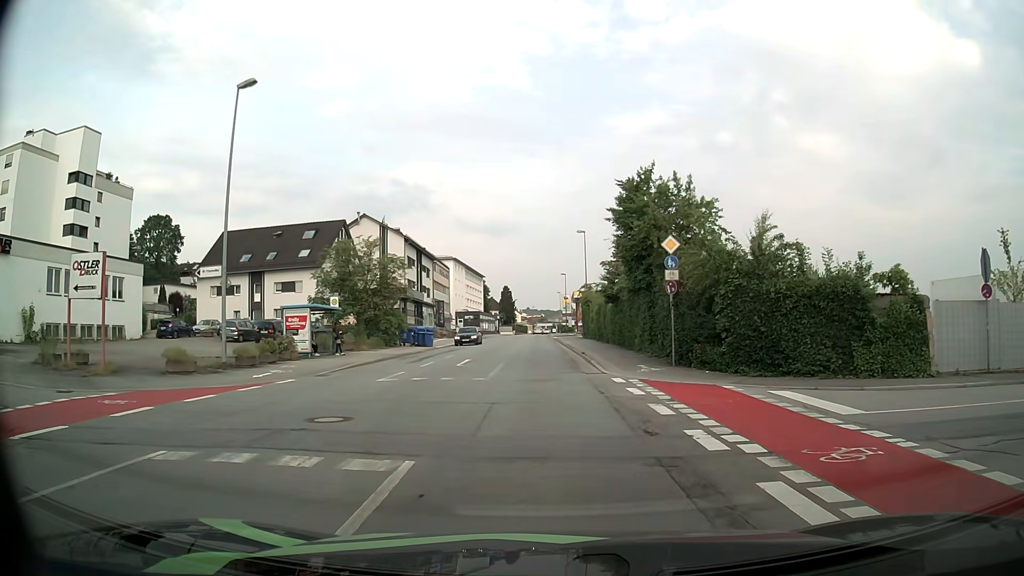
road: tertiary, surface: asphalt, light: Day
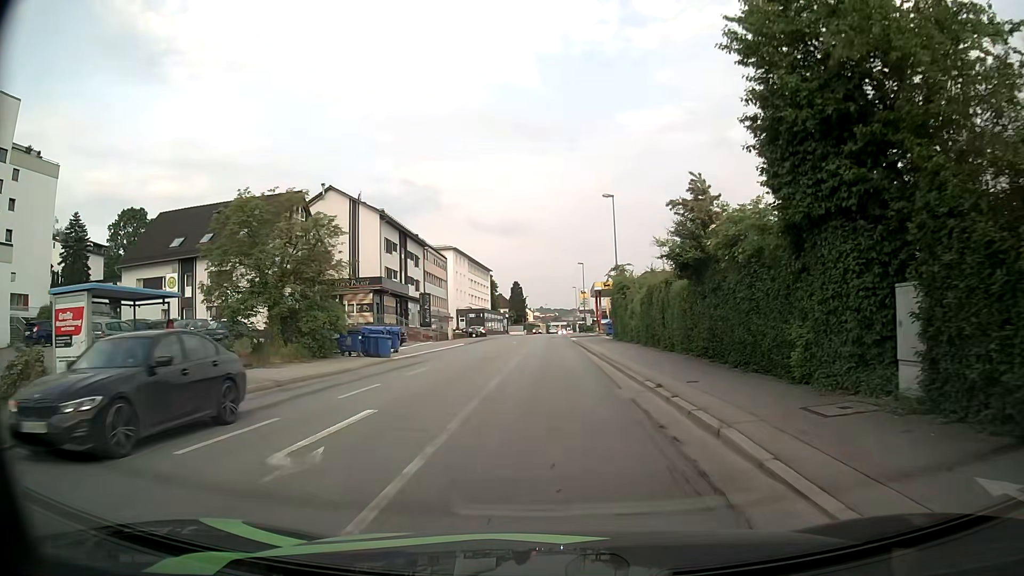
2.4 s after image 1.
(-0.2, +17.5) m; 0°
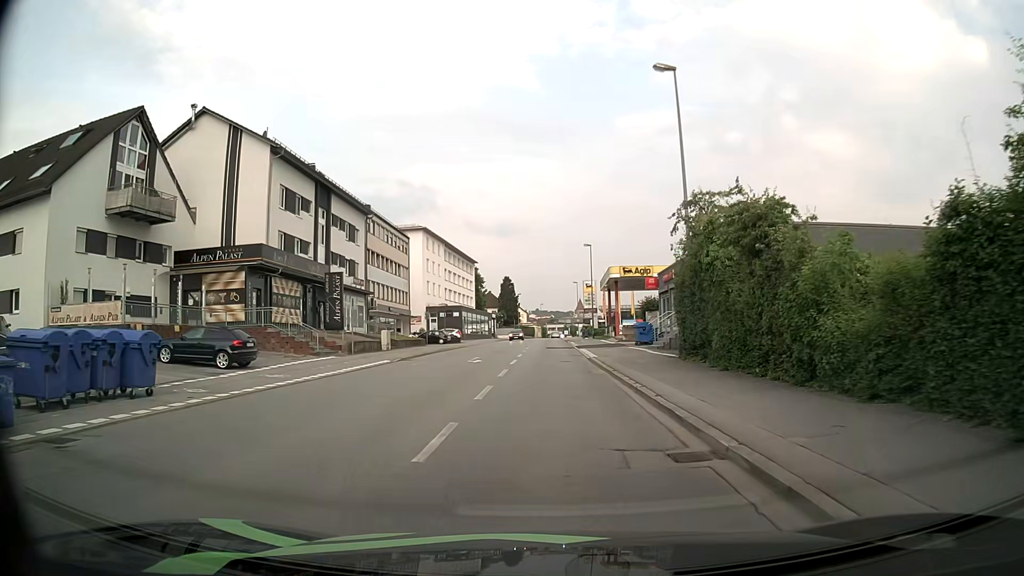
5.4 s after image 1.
(-0.3, +25.5) m; 0°
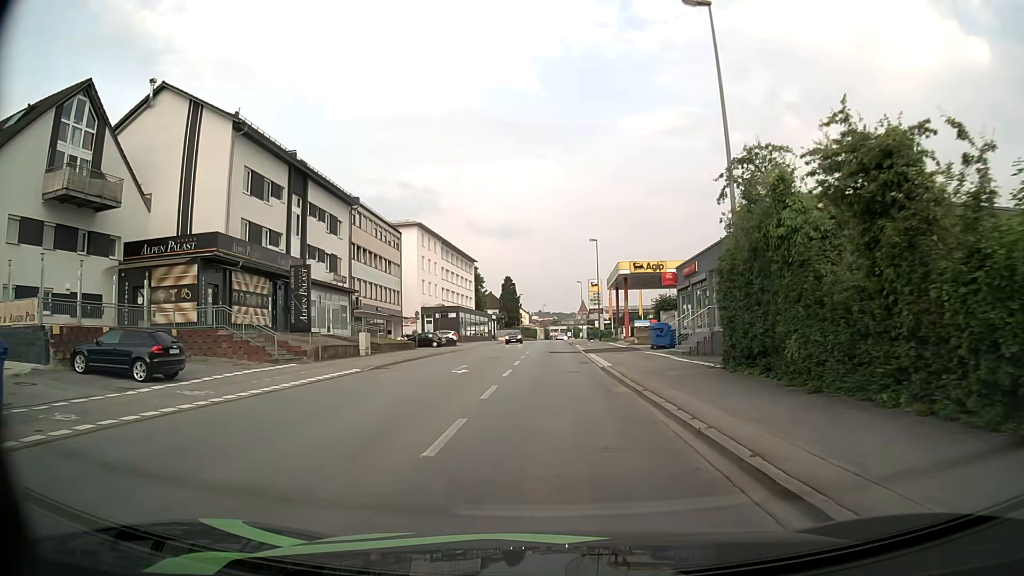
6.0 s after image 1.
(0.0, +5.5) m; -1°
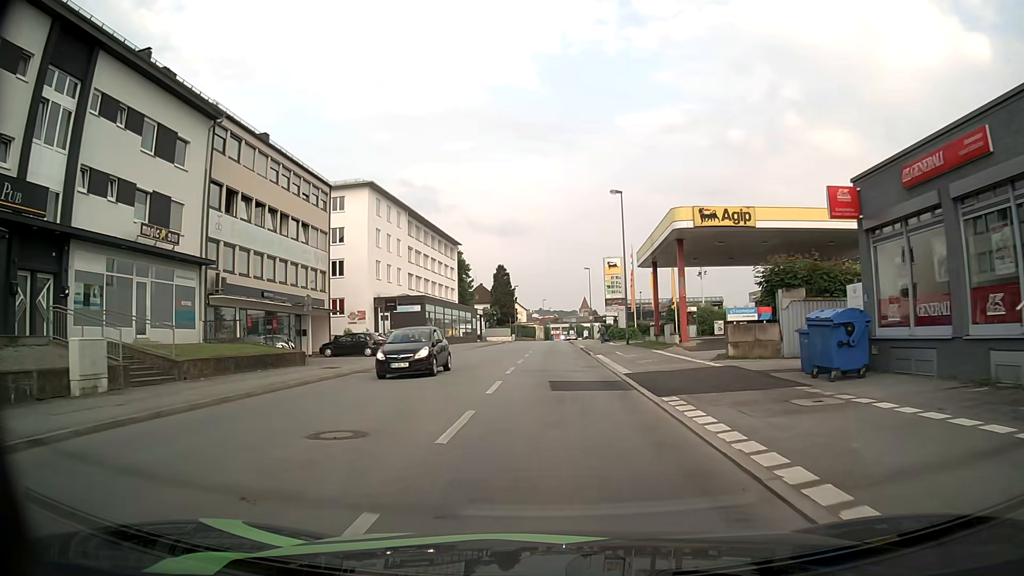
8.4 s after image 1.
(0.0, +23.6) m; 0°
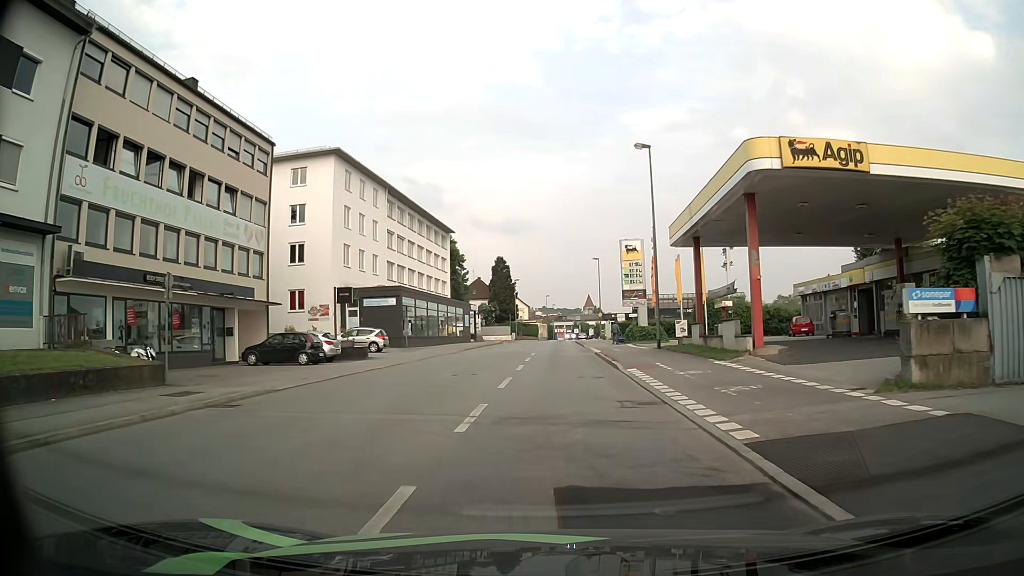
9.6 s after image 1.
(-0.1, +11.2) m; -1°
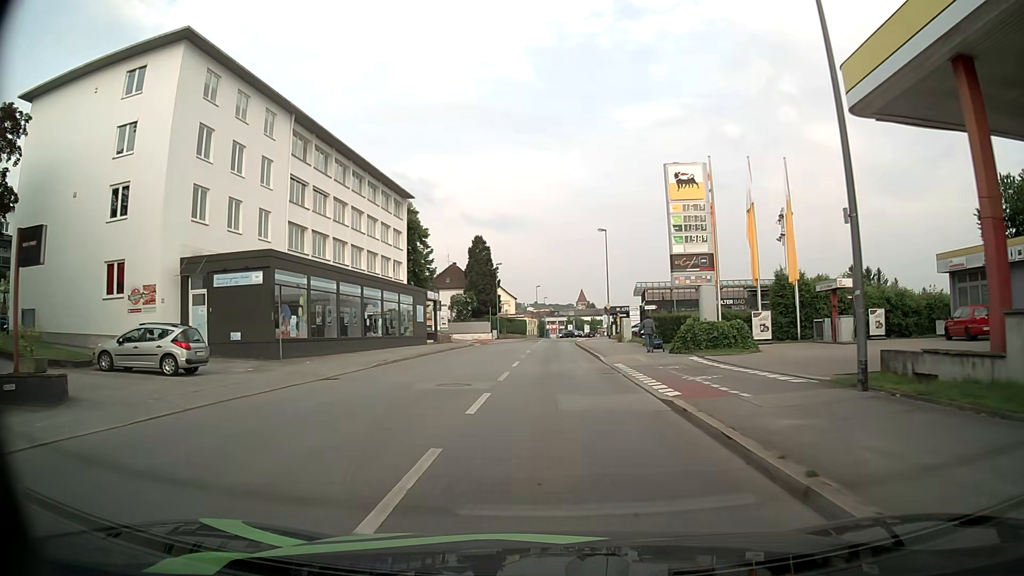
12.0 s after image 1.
(+0.2, +22.7) m; +1°
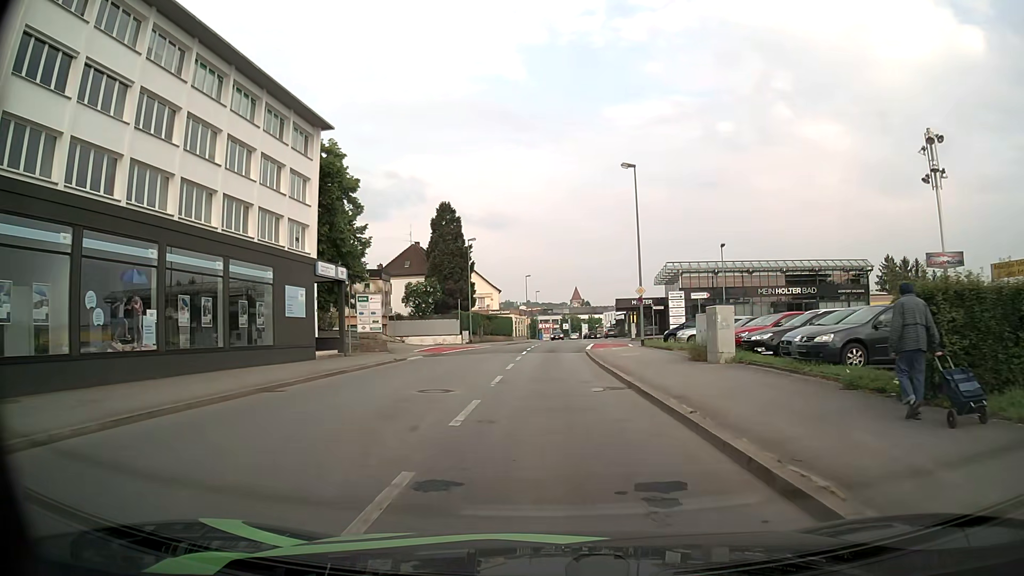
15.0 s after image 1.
(+0.1, +25.2) m; +1°
(0, +10) (0, +20) (0, +30) (+1, +40) (+5, +48) (+15, +50) (+25, +49) (+35, +48) (+45, +48) (+55, +48) m
